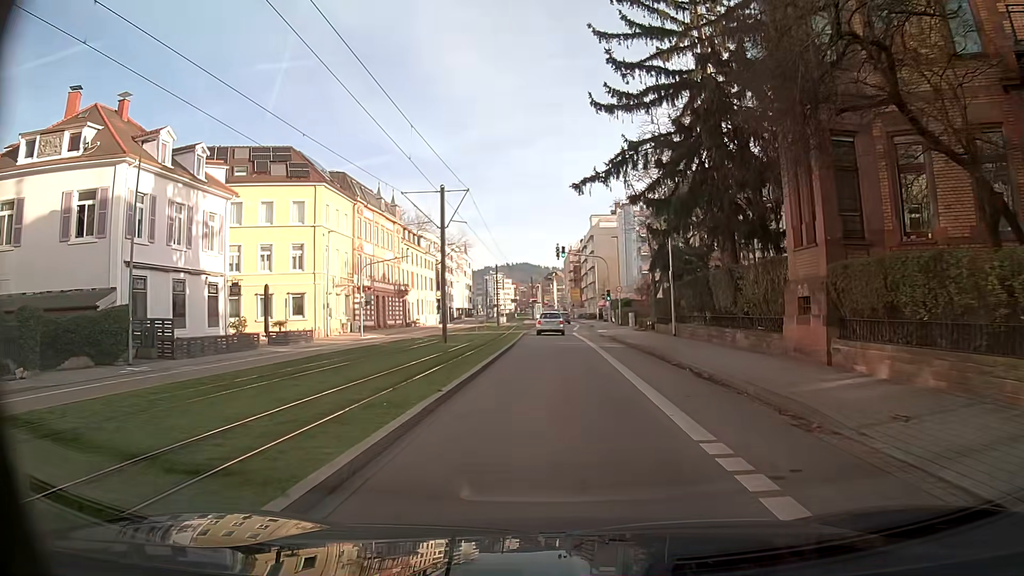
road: secondary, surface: asphalt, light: Day
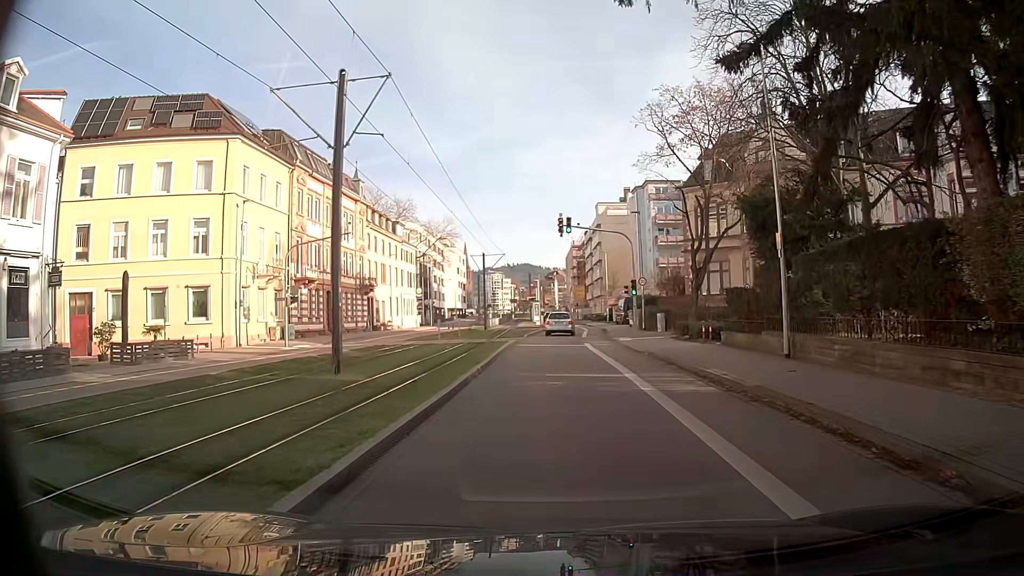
(0.0, +15.5) m; 0°
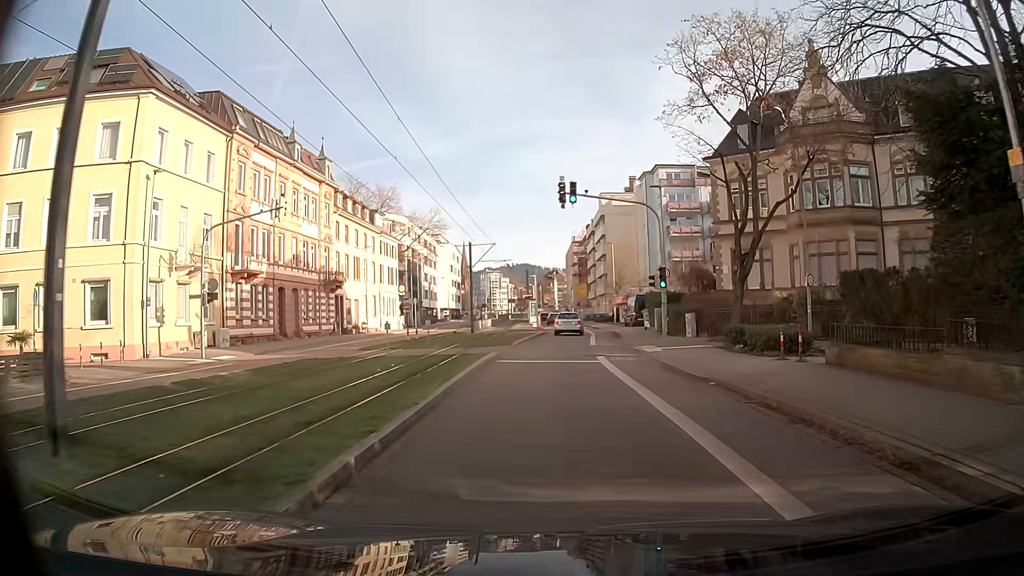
(0.0, +9.6) m; 0°
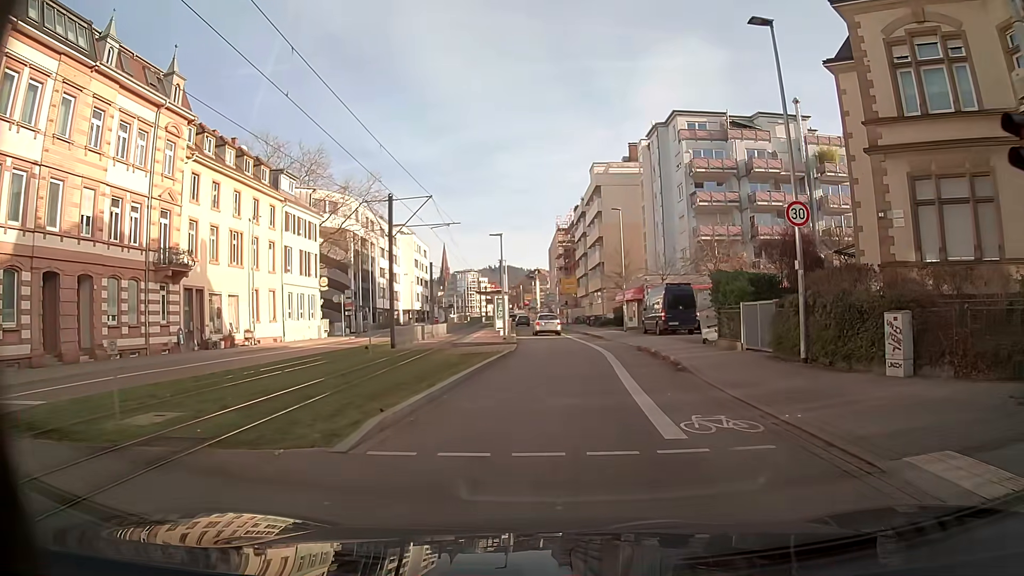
(+0.2, +22.1) m; +2°
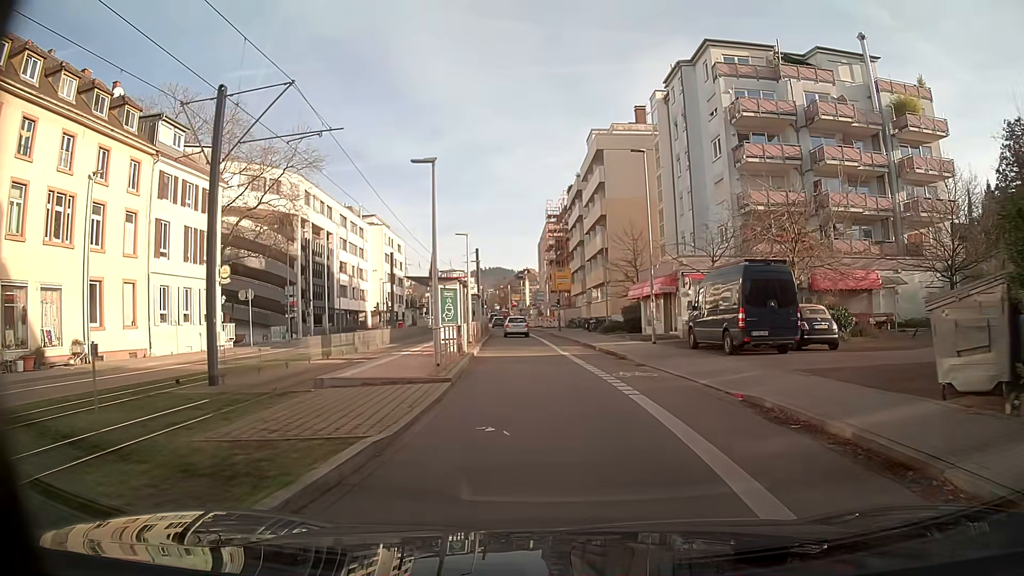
(+0.1, +16.5) m; +1°
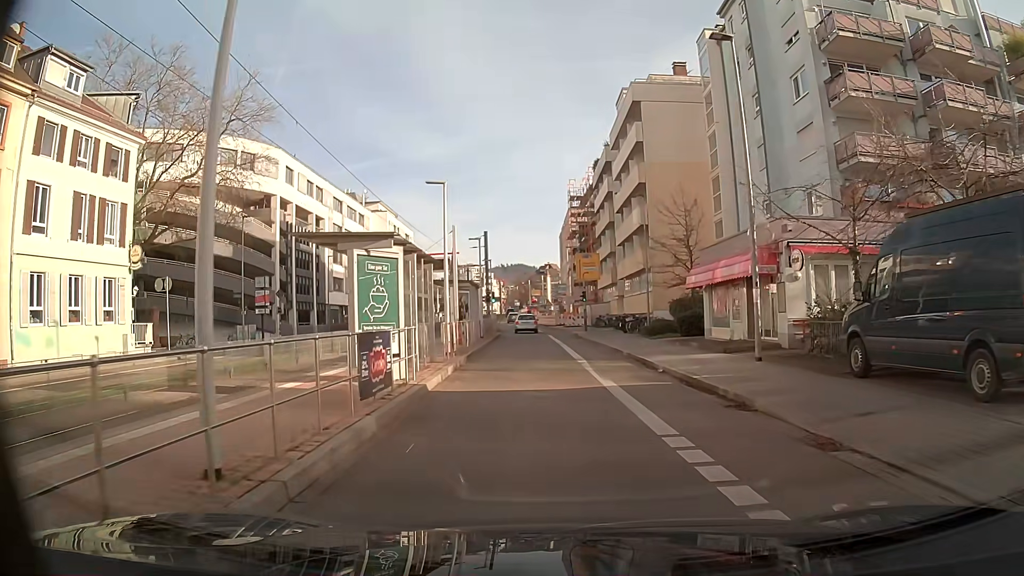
(-0.1, +12.0) m; -2°
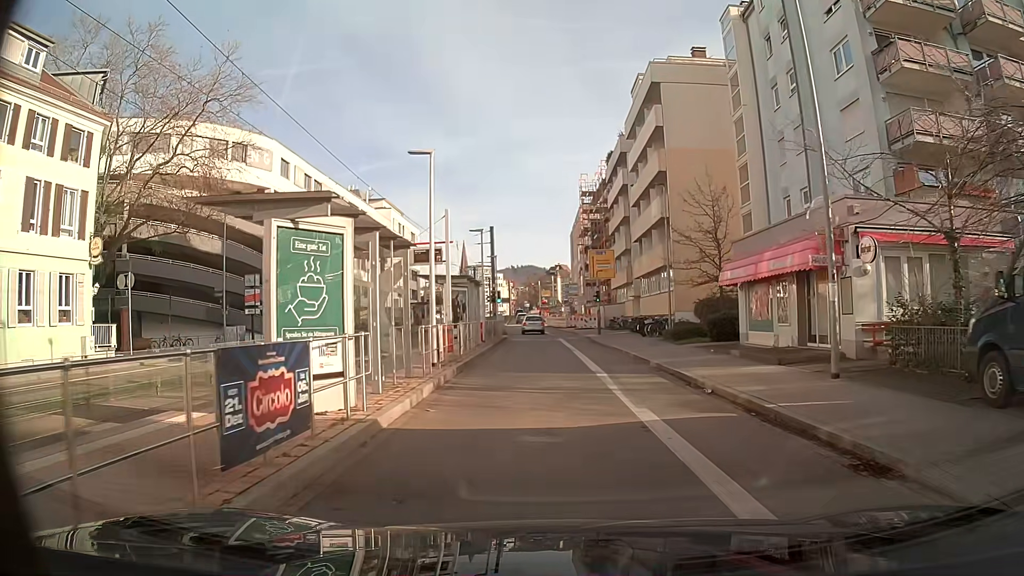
(0.0, +4.0) m; -1°
(0, +10) (0, +20) (-1, +30) (-1, +40) (-2, +50) (-2, +60) (-3, +70) (-4, +80) (-4, +90) (-5, +100) m
